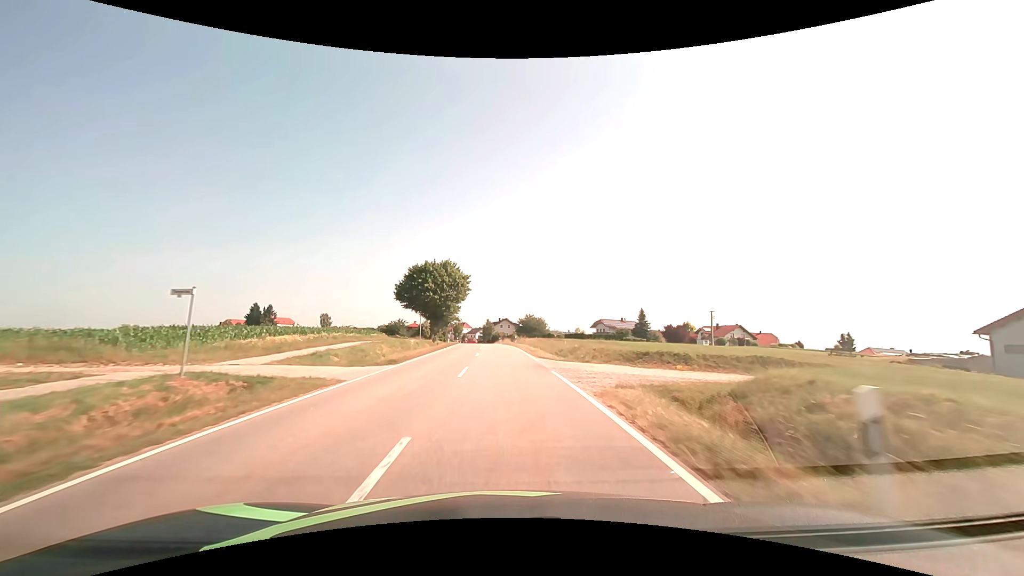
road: tertiary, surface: asphalt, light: Day
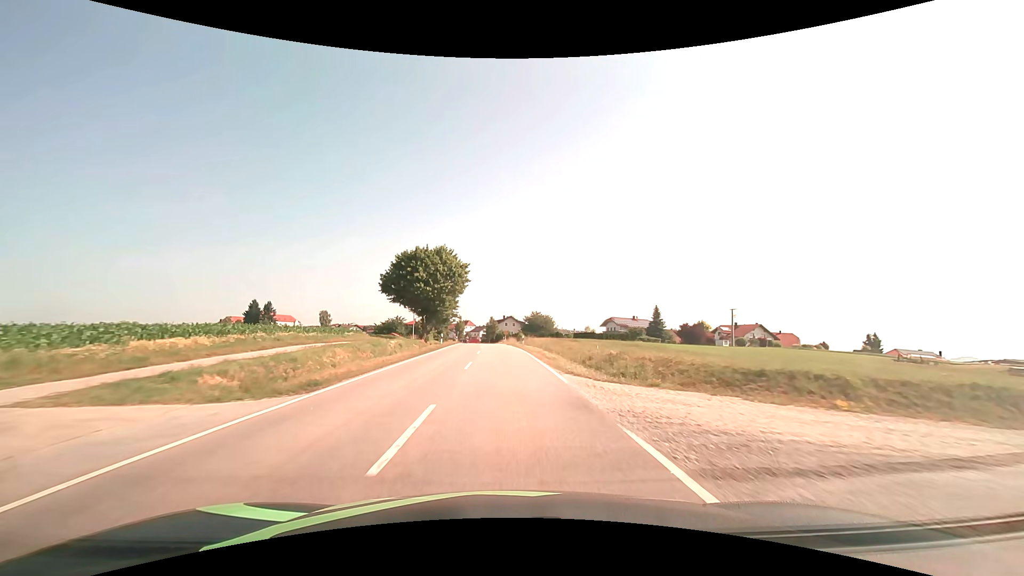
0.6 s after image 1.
(-0.1, +9.5) m; -1°
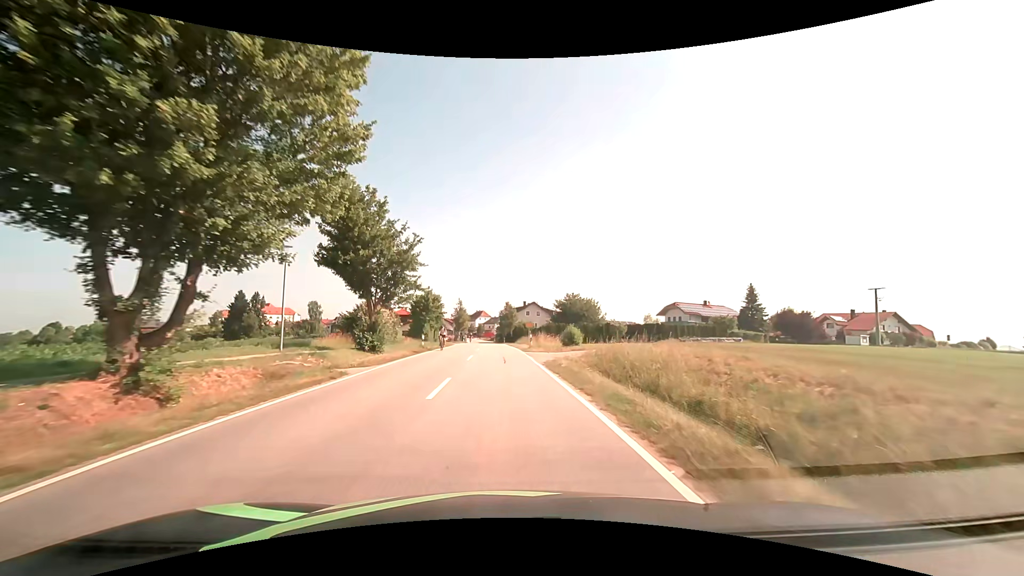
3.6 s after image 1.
(-0.6, +43.6) m; -2°
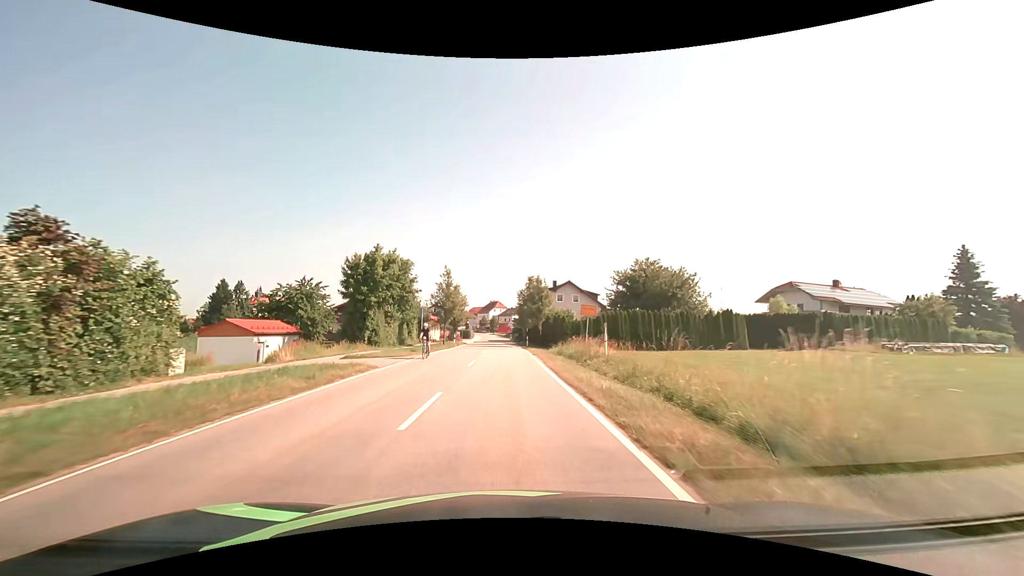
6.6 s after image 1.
(-0.7, +39.5) m; -2°
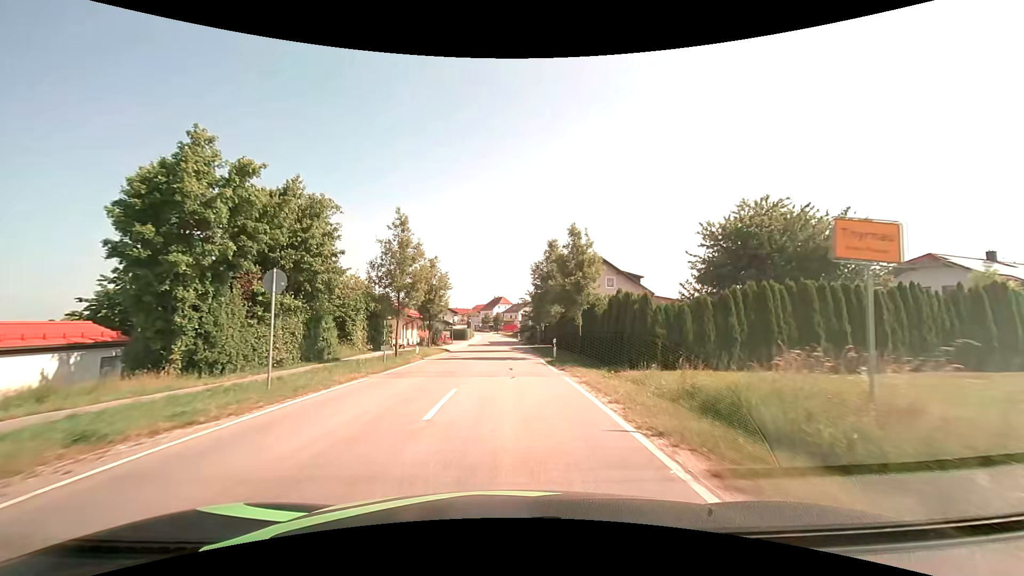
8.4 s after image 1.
(-0.1, +23.2) m; -1°
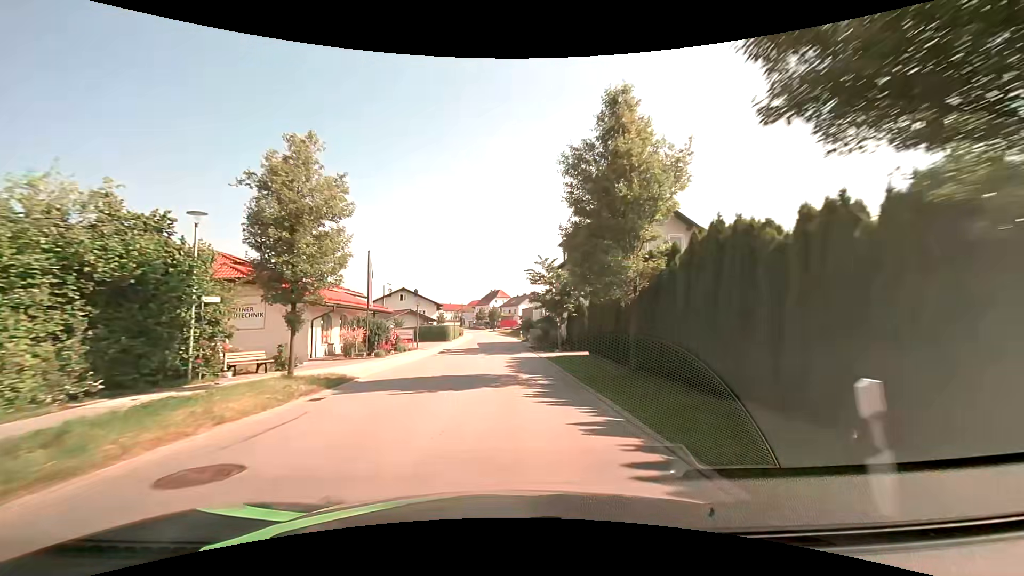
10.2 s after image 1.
(+0.2, +23.1) m; 0°
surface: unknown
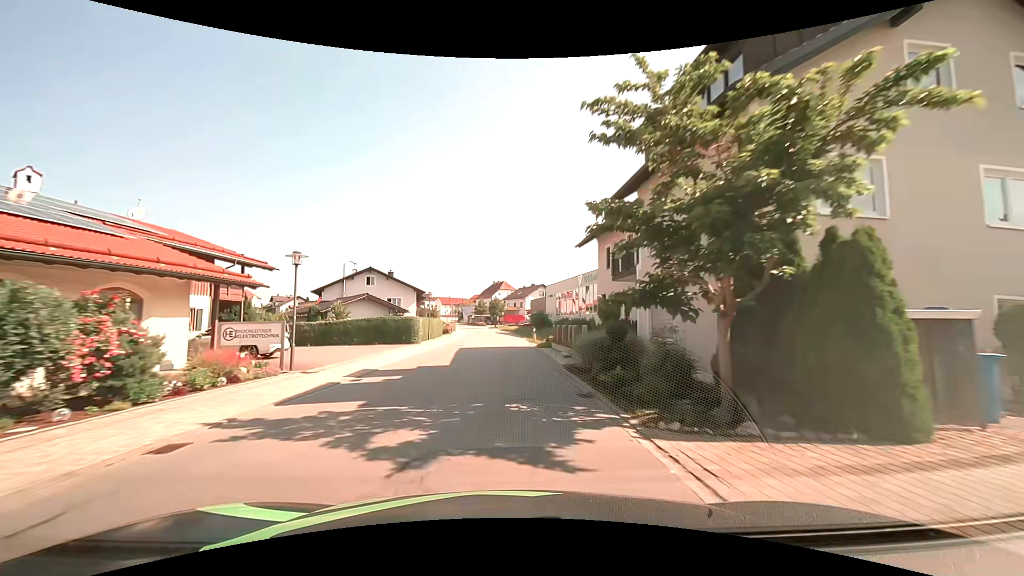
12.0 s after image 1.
(-0.1, +23.1) m; -1°
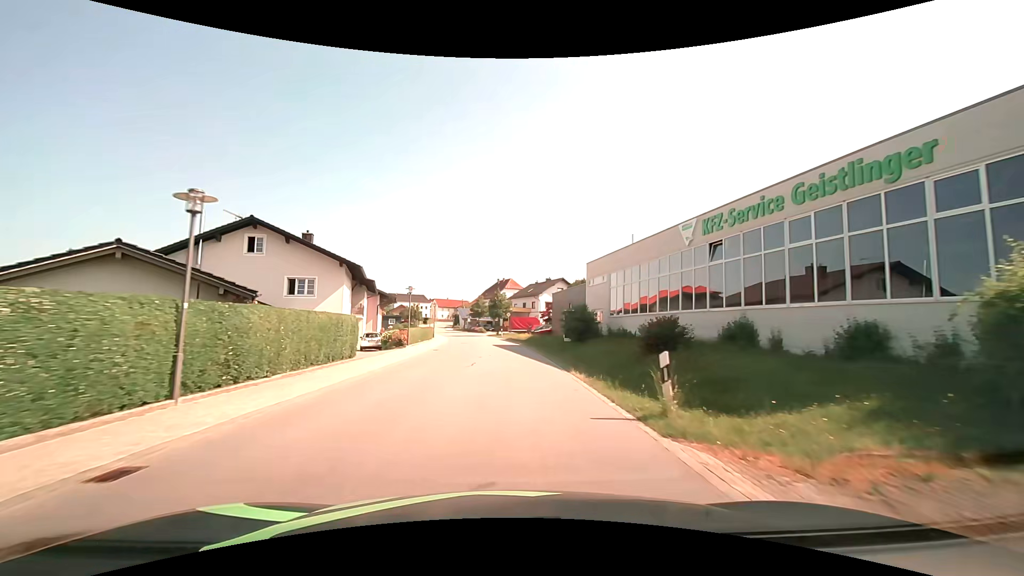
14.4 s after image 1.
(-0.2, +30.5) m; -1°
(0, +10) (0, +20) (0, +30) (-1, +40) (-1, +50) (-3, +60) (-4, +70) (-6, +80) (-9, +89) (-11, +99) m
